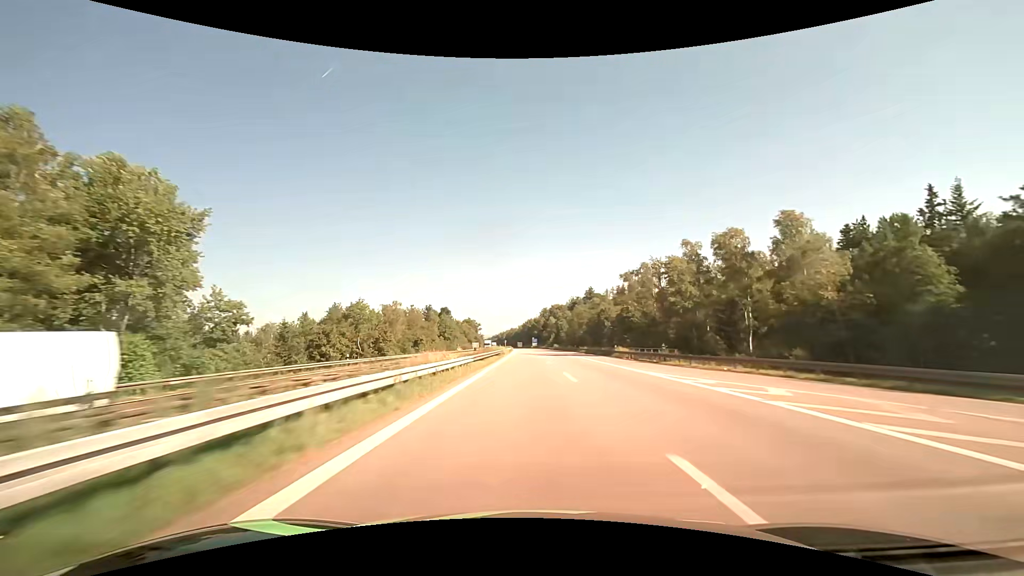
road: motorway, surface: asphalt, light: Day
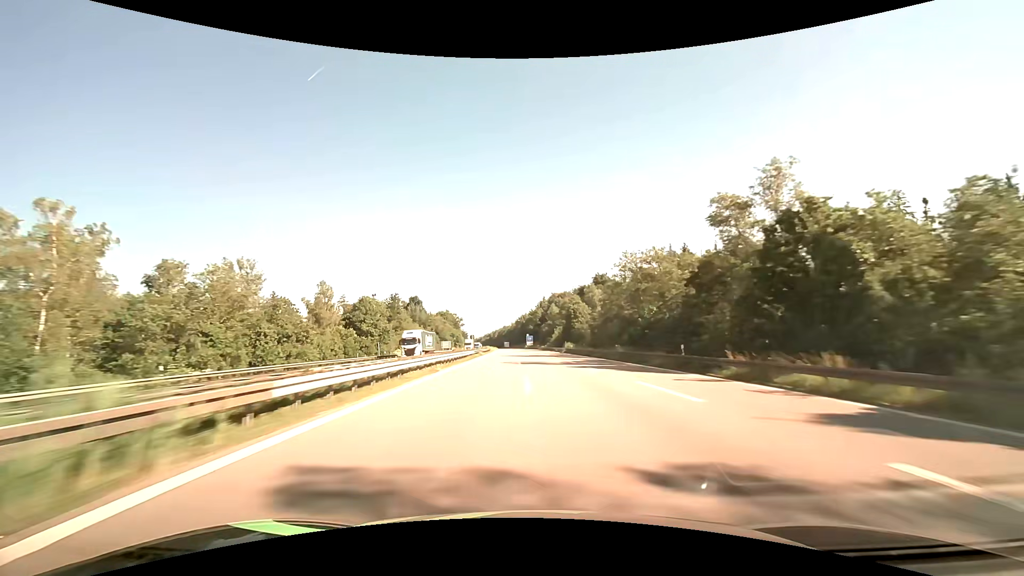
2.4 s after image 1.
(+0.4, +76.0) m; +1°
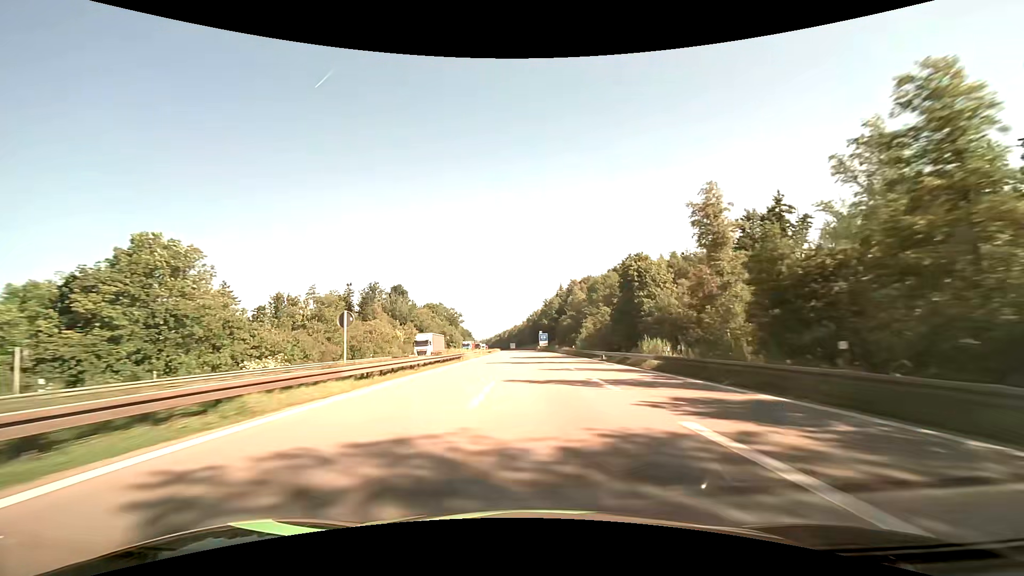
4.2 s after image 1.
(-0.6, +57.1) m; -1°
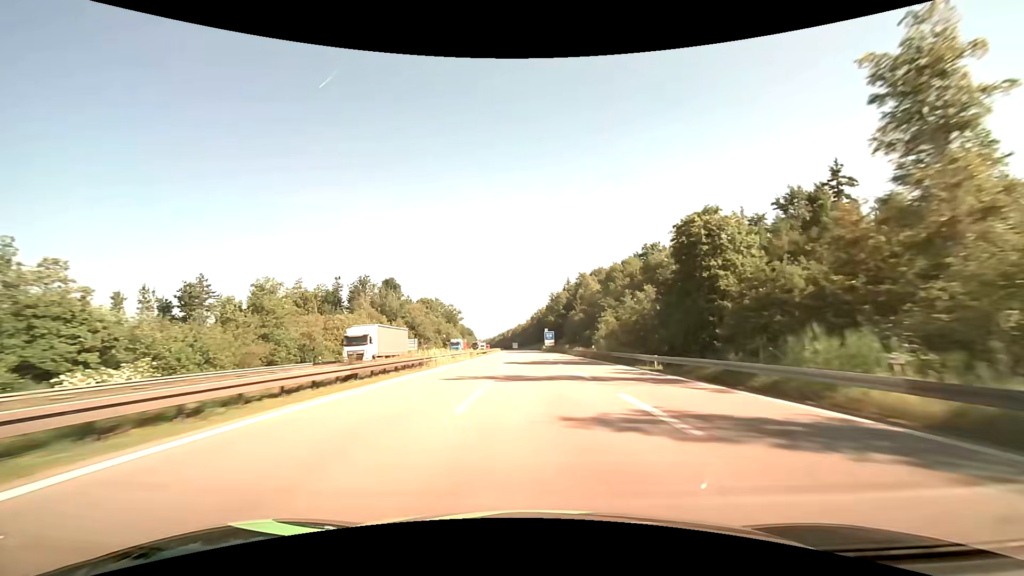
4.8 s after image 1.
(-0.1, +19.1) m; -1°
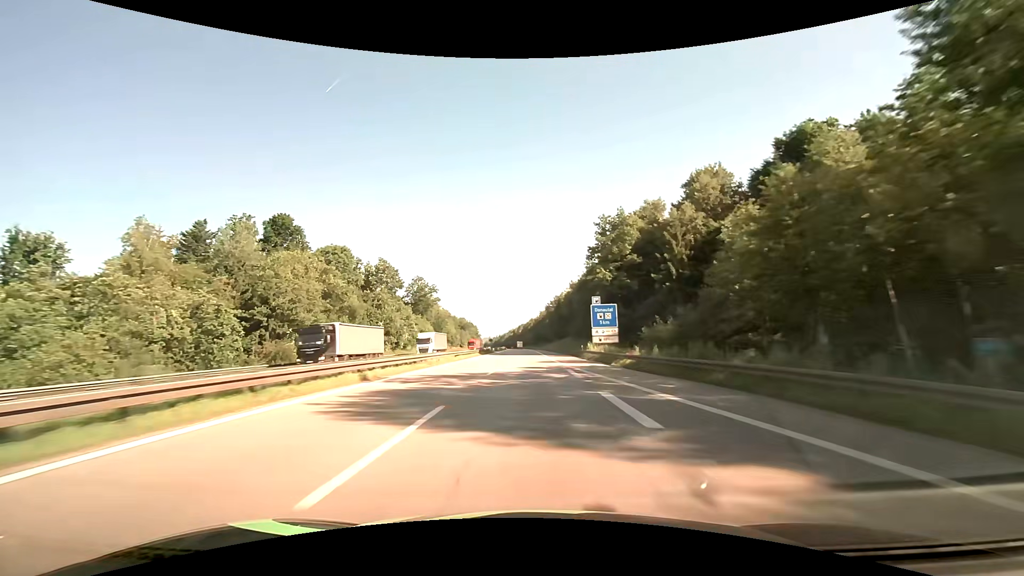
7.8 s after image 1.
(-1.1, +95.4) m; -2°
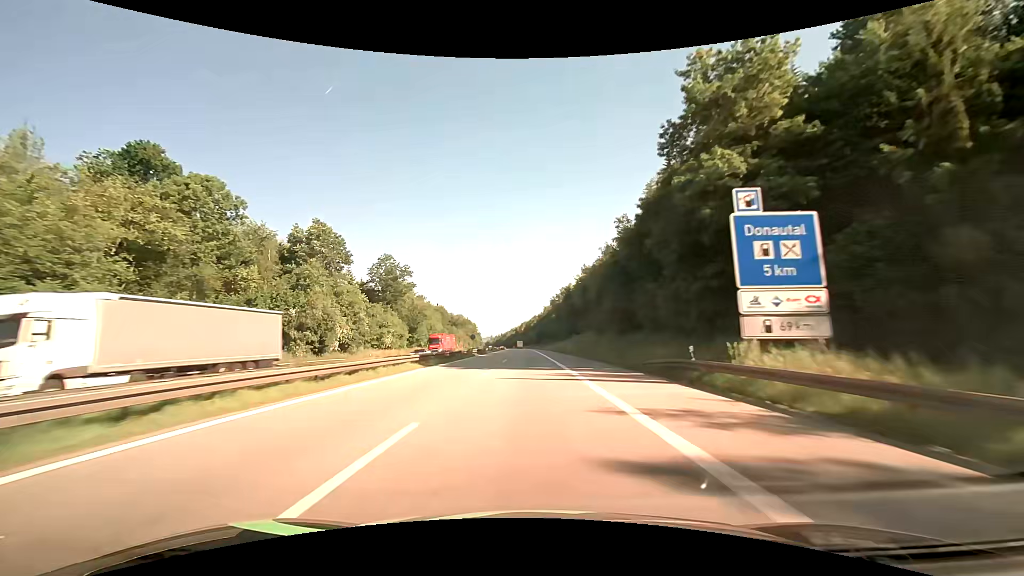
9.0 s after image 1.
(0.0, +38.1) m; 0°
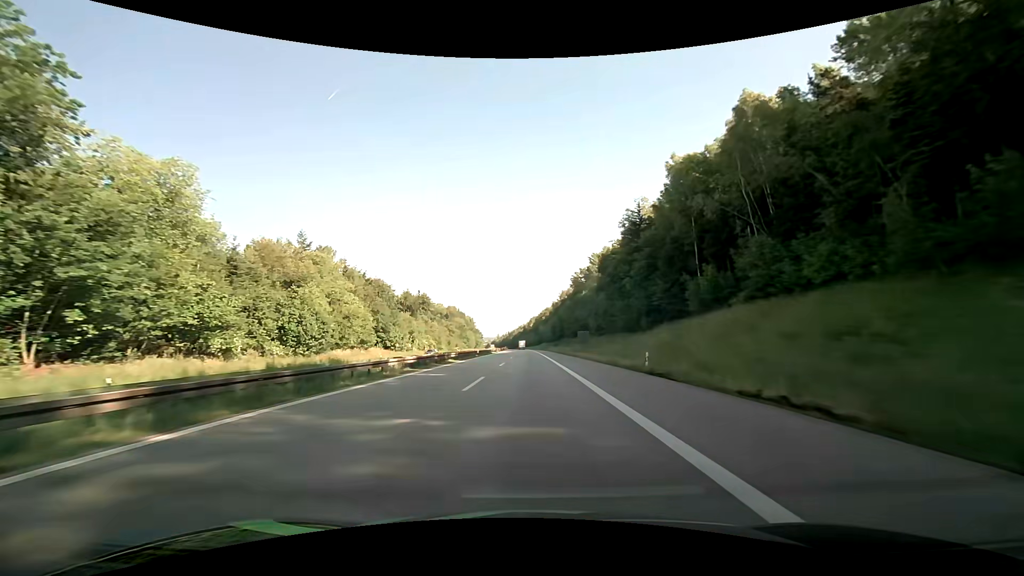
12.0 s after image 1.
(-1.0, +95.3) m; -1°
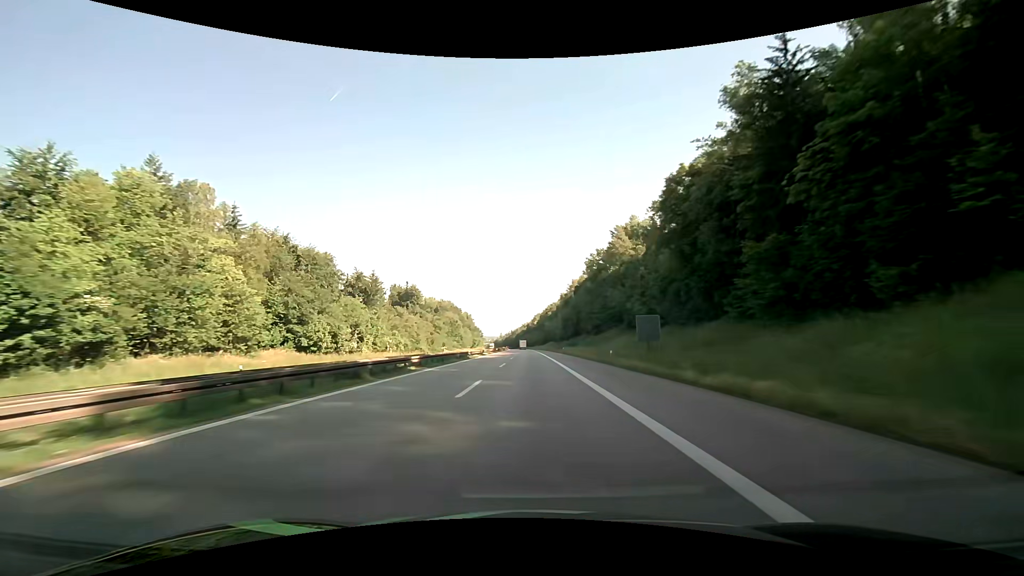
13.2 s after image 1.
(-0.2, +38.1) m; 0°
(0, +10) (0, +20) (0, +30) (0, +40) (0, +50) (0, +60) (0, +70) (-1, +80) (-1, +90) (-1, +100) m
